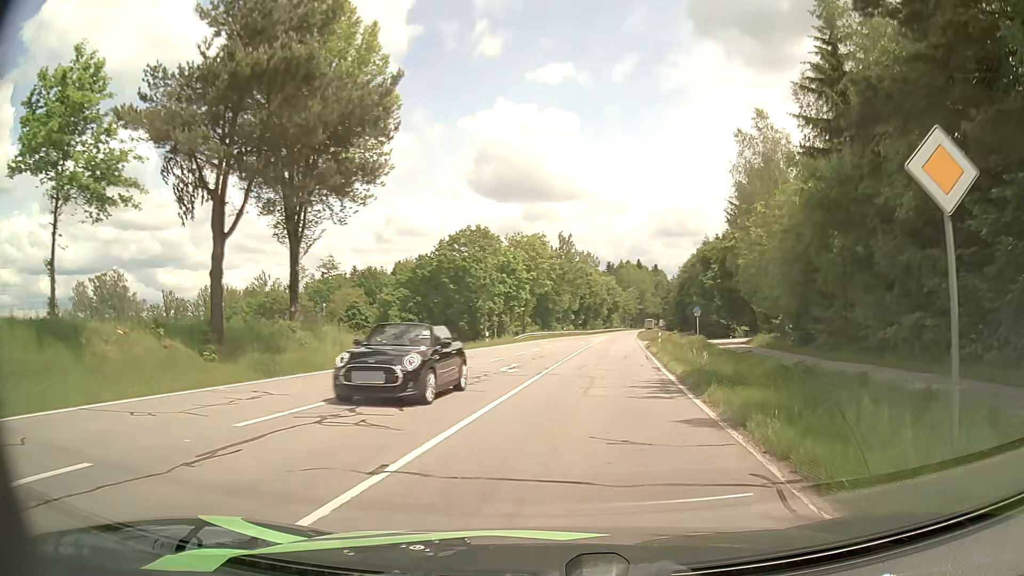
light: Day
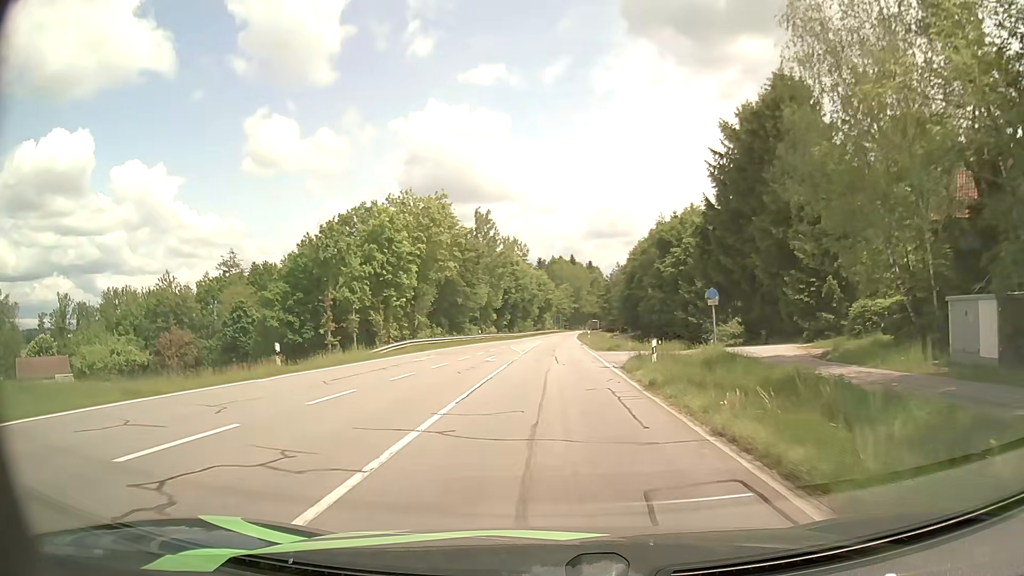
(+2.0, +26.6) m; +6°
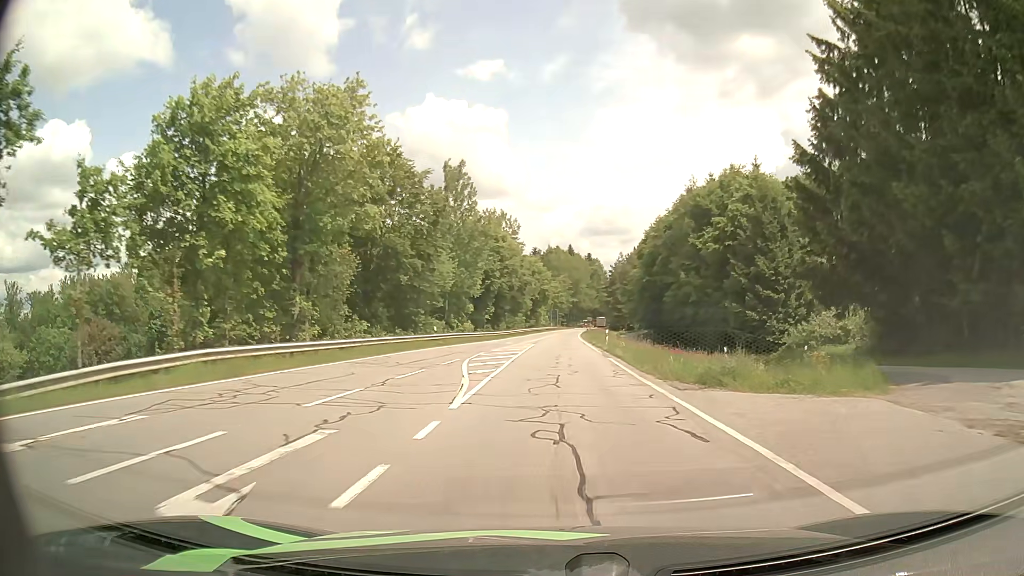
(-0.4, +25.9) m; 0°
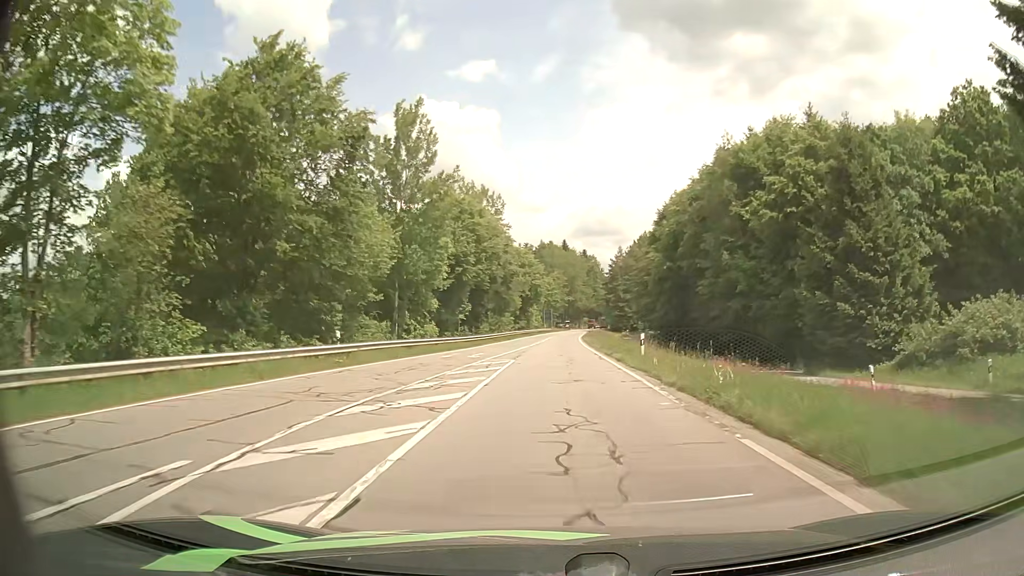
(+0.1, +19.7) m; 0°
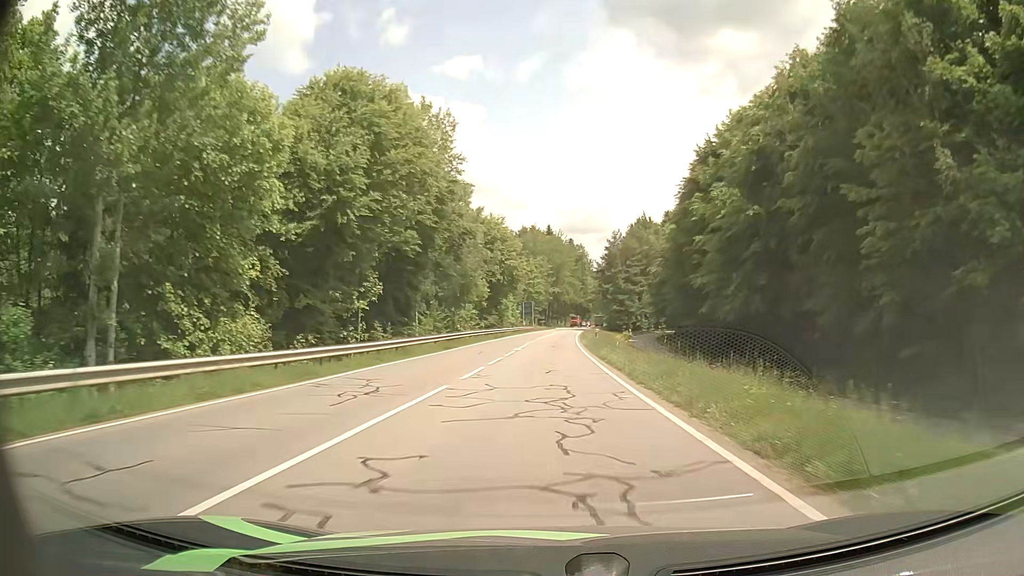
(+0.4, +31.7) m; +2°
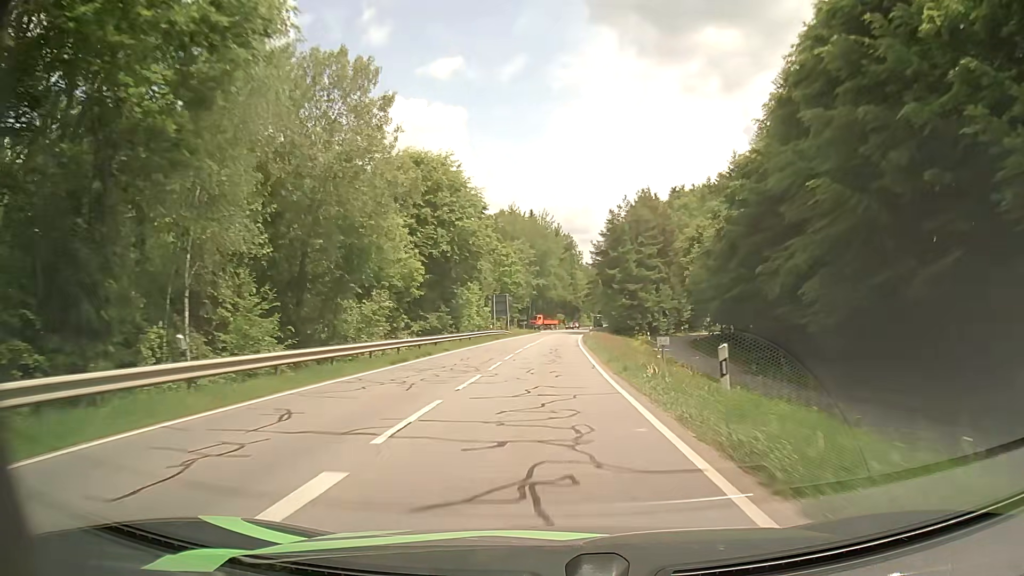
(+0.2, +33.7) m; +1°
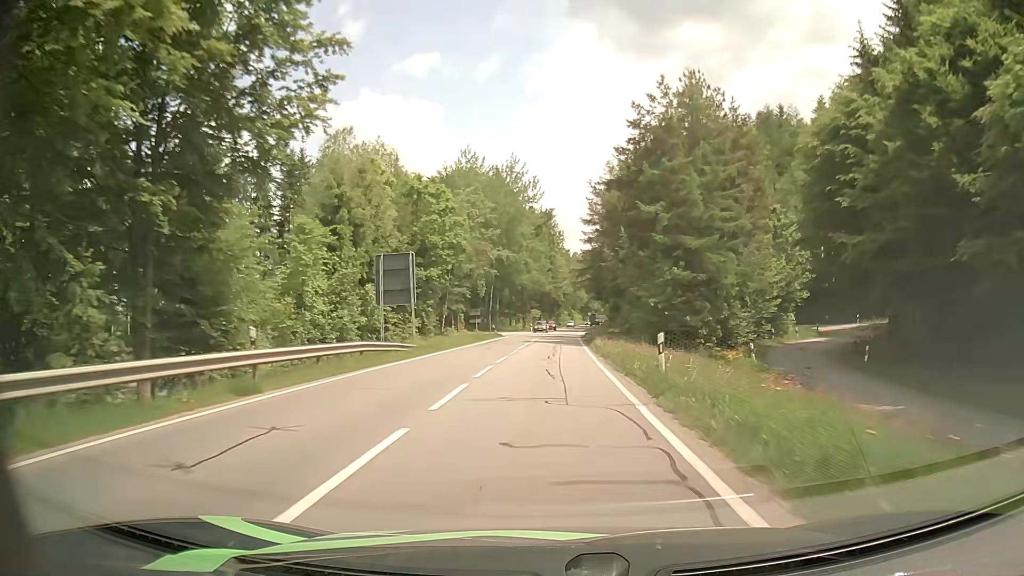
(+0.6, +45.3) m; +2°
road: tertiary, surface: asphalt
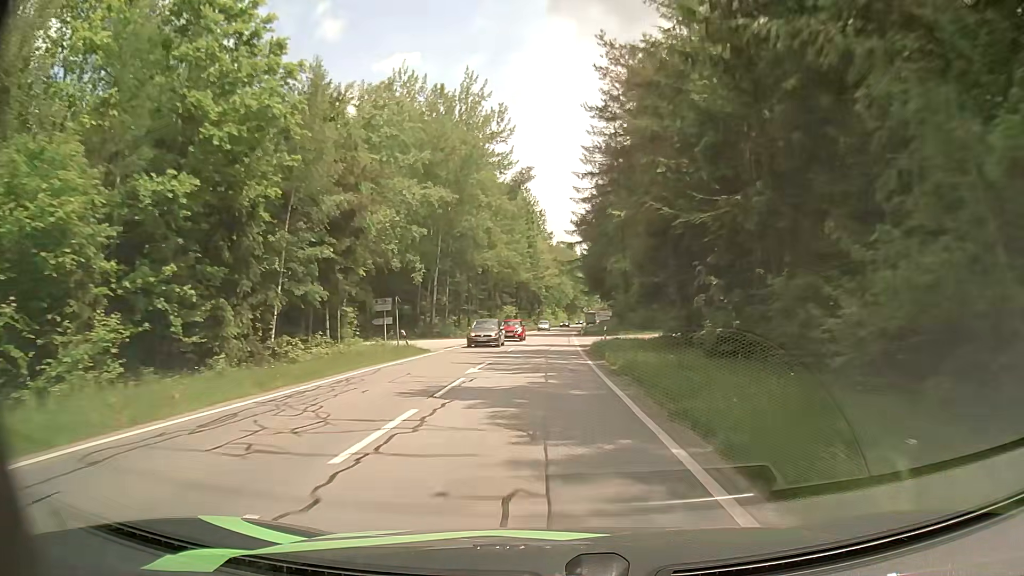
(+0.6, +33.8) m; +2°
(0, +10) (0, +20) (0, +30) (0, +40) (0, +50) (+1, +60) (+1, +70) (+1, +80) (+2, +90) (+2, +100) m
